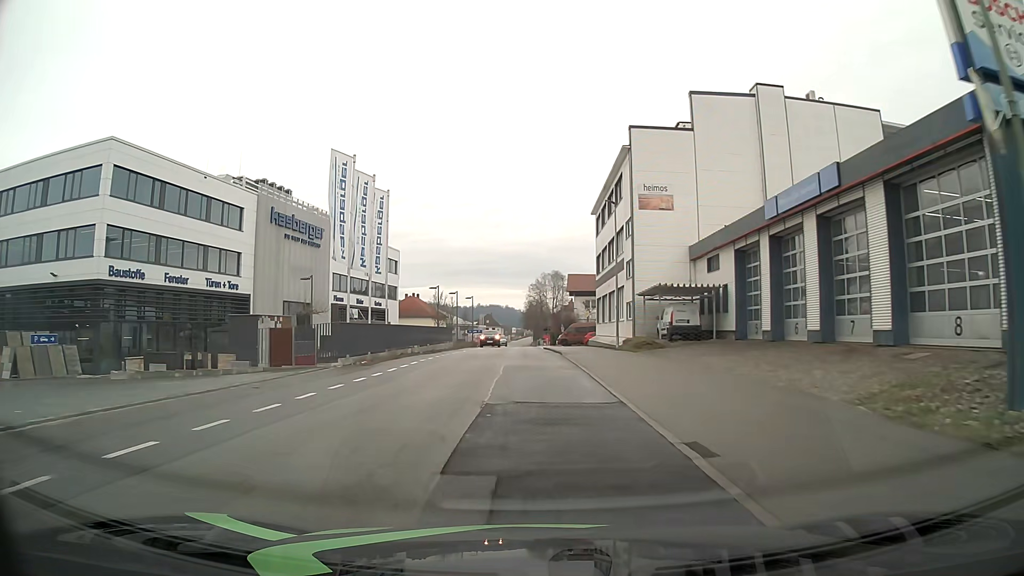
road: residential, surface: asphalt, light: Day
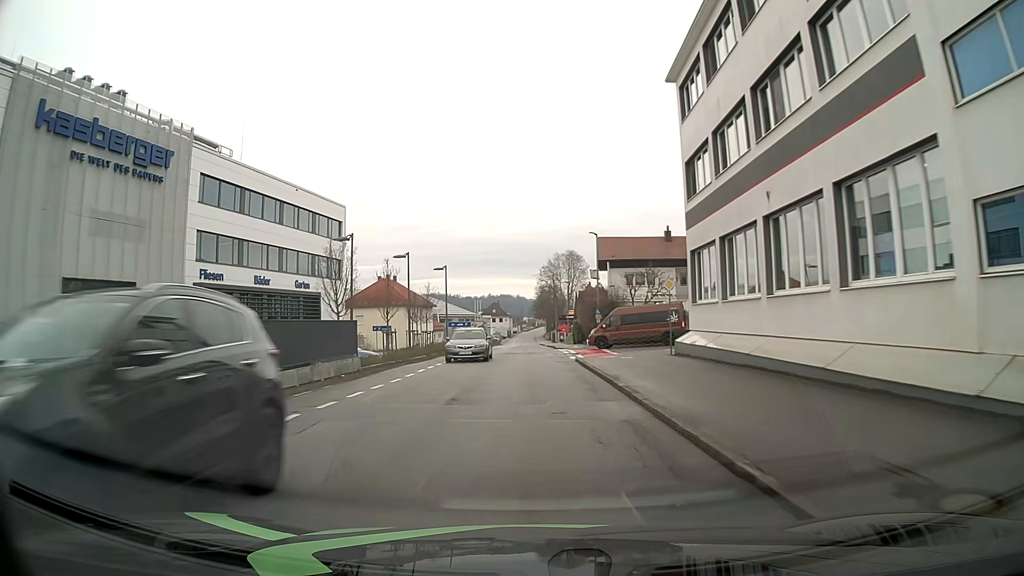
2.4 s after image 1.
(-0.2, +32.6) m; -1°
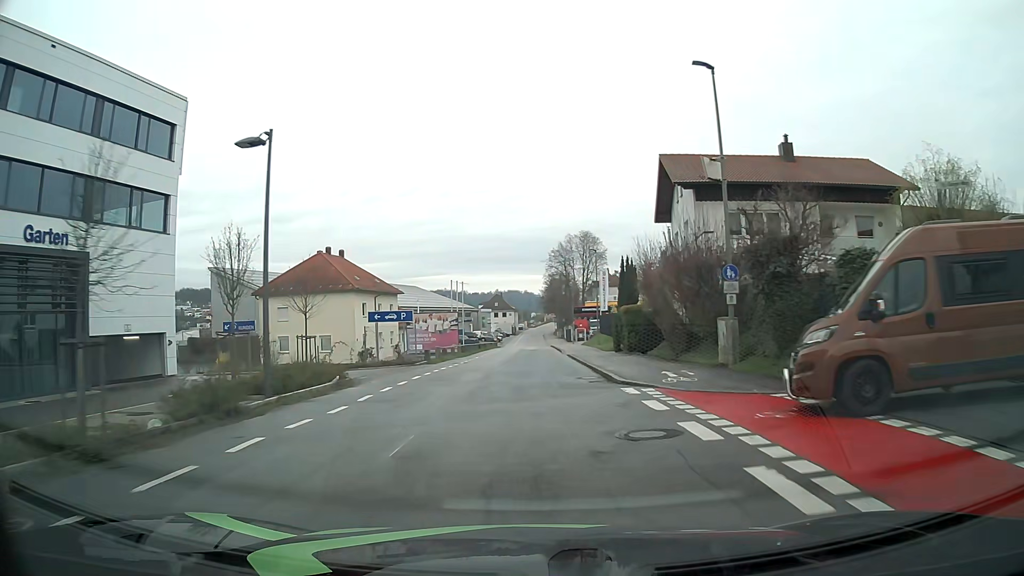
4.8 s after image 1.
(-0.2, +32.7) m; -1°
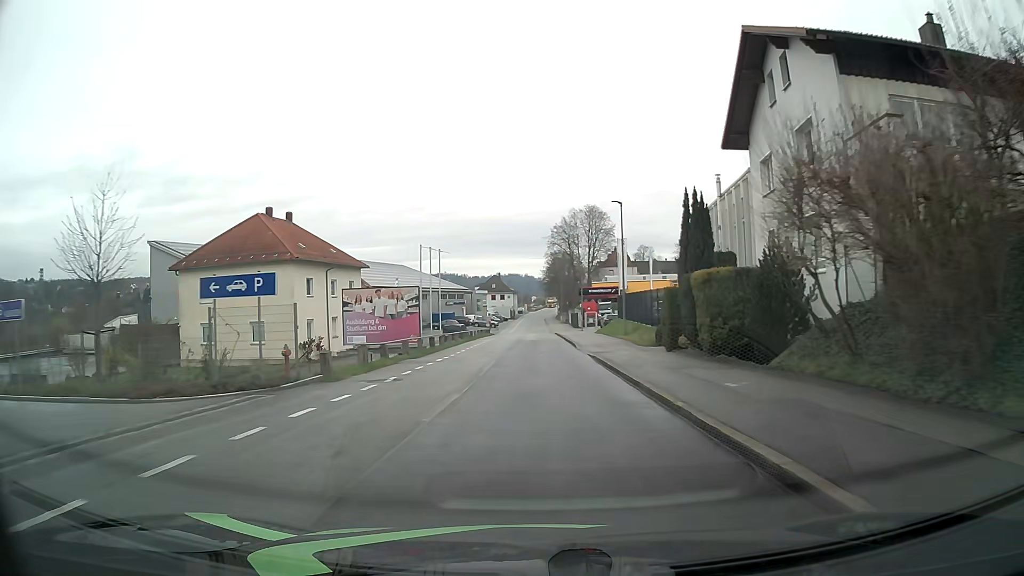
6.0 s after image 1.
(+0.1, +16.2) m; +1°
(0, +10) (0, +20) (0, +30) (0, +40) (0, +50) (0, +60) (0, +70) (0, +80) (0, +90) (0, +100) m
